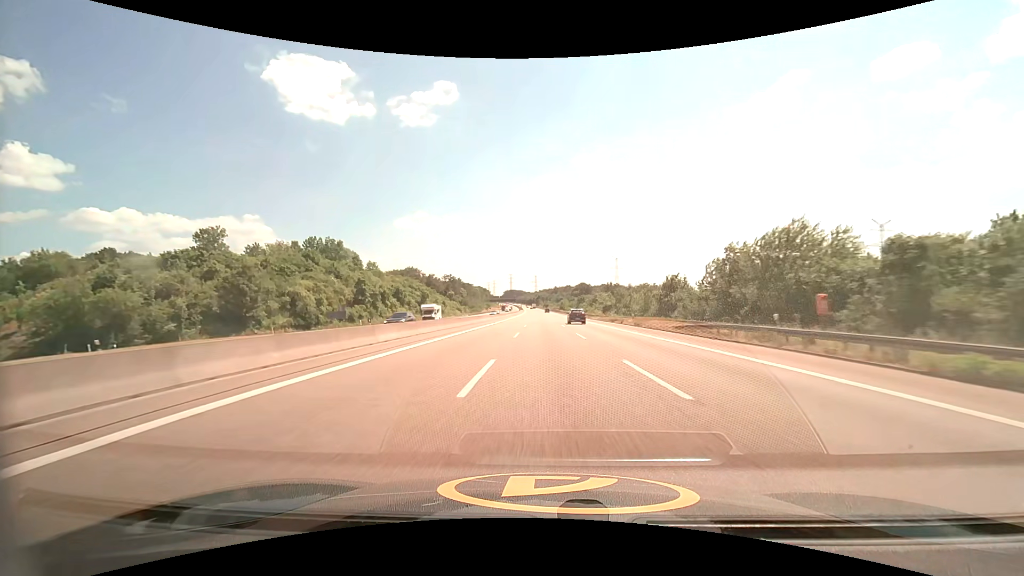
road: motorway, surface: asphalt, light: Day
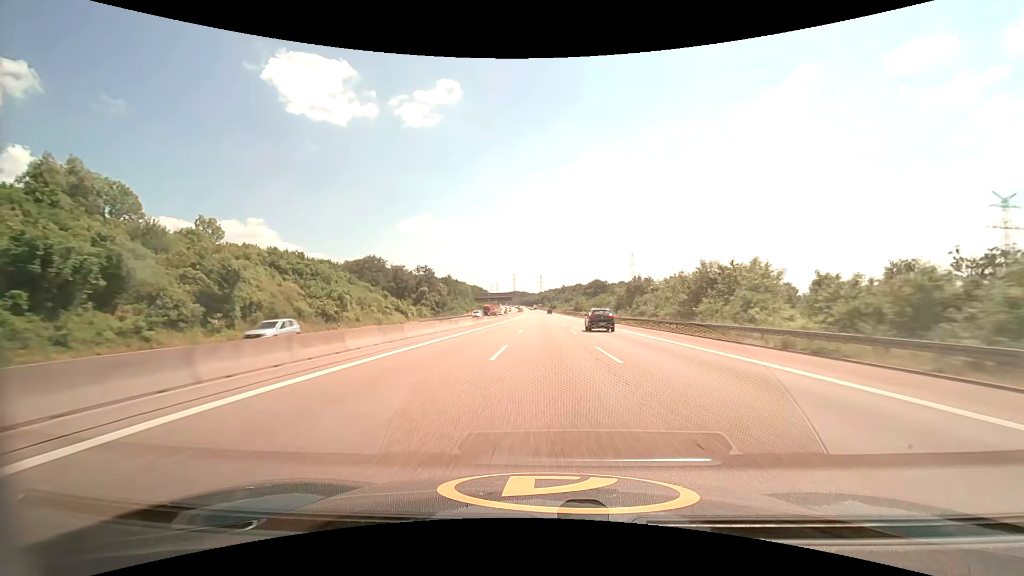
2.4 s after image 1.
(-0.5, +83.2) m; -1°
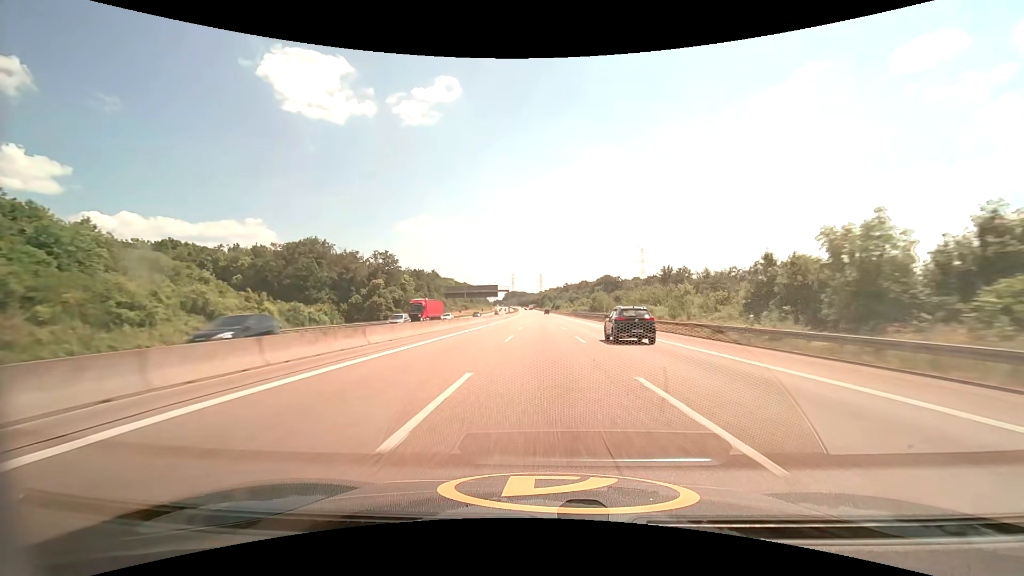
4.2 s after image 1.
(-0.1, +62.6) m; 0°
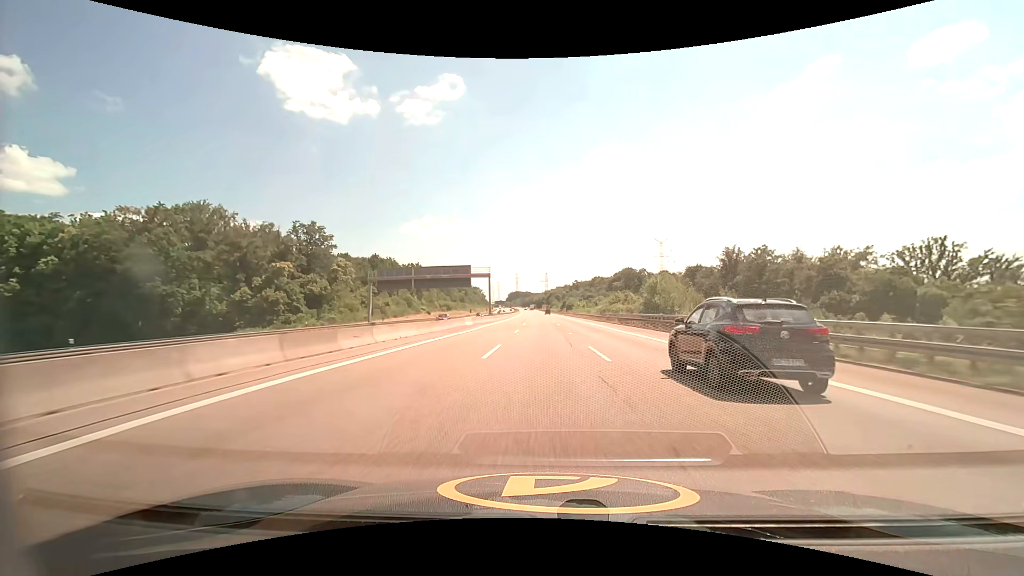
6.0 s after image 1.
(-0.3, +62.8) m; -1°
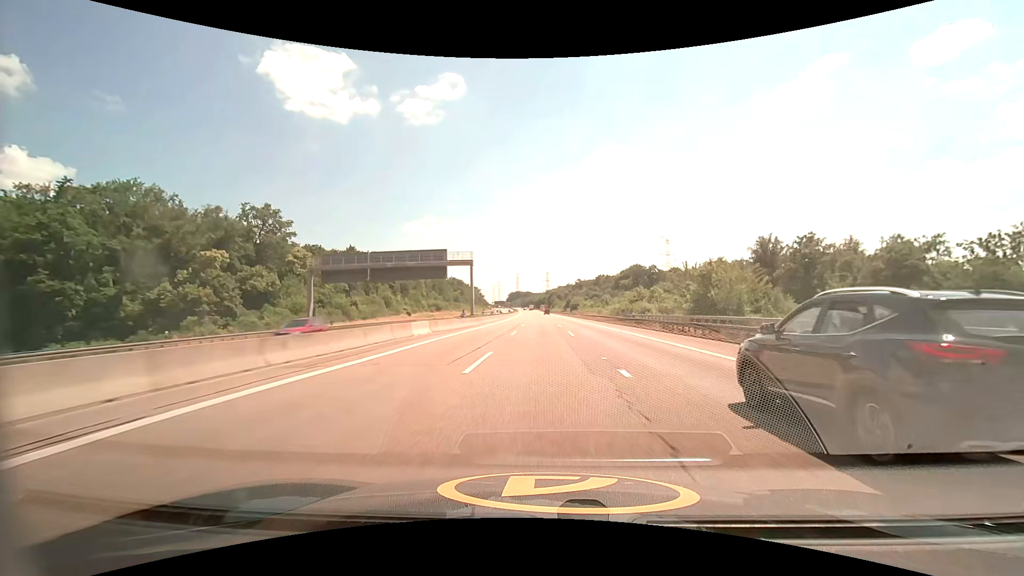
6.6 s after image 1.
(0.0, +20.9) m; 0°
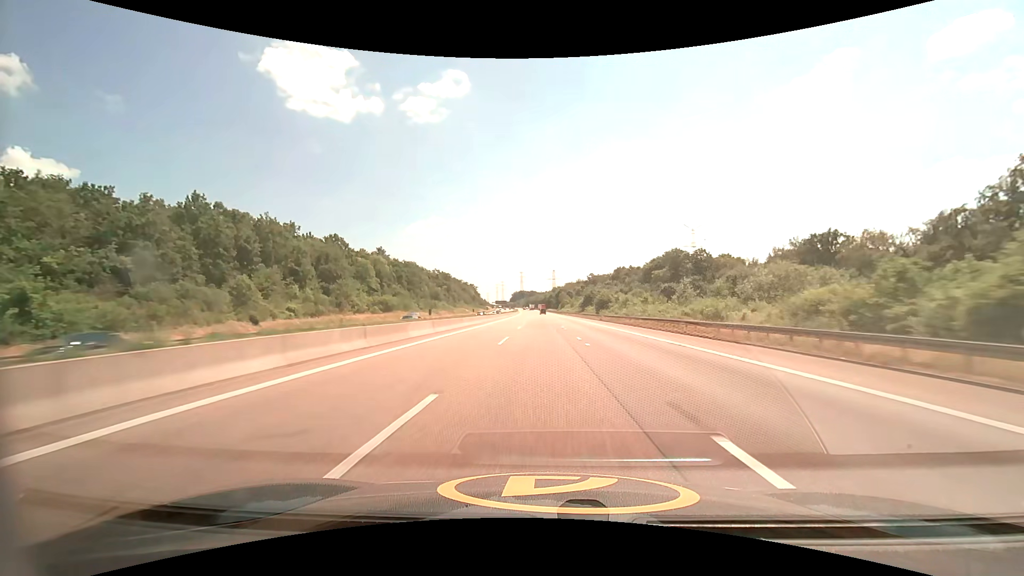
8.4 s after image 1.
(-0.3, +62.7) m; -1°
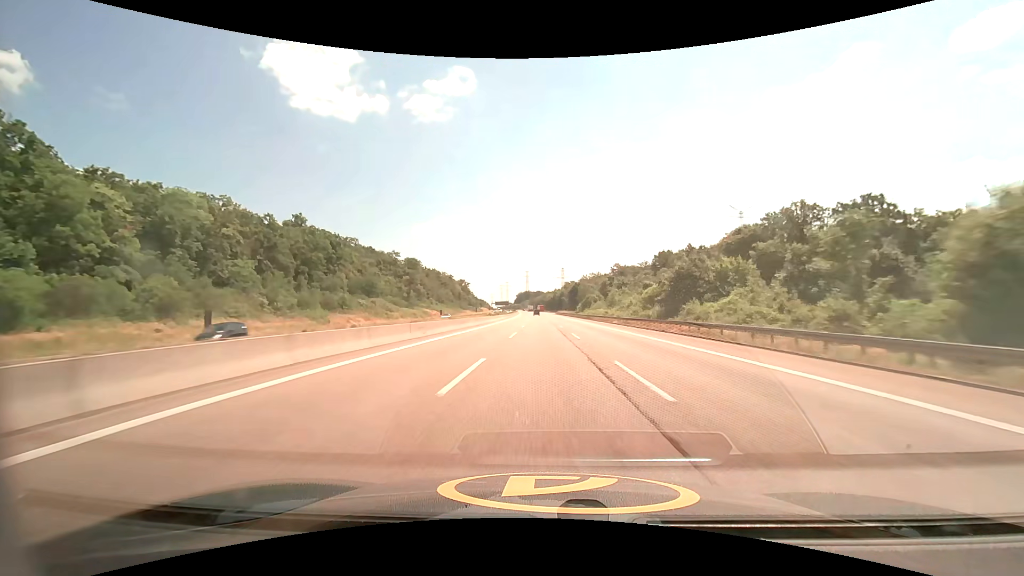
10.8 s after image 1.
(-0.8, +83.8) m; -1°
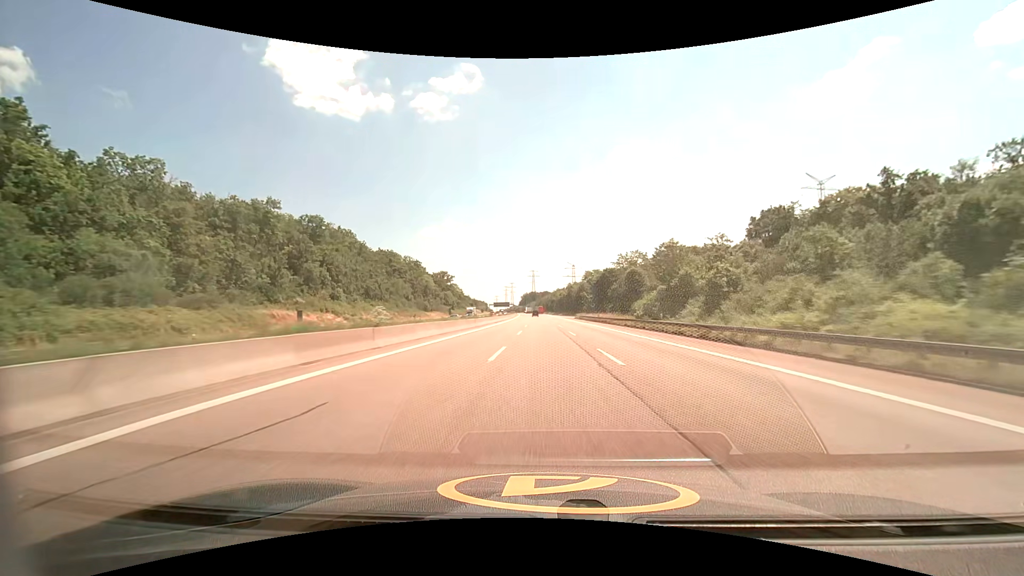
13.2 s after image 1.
(-0.7, +84.0) m; -1°
(0, +10) (0, +20) (0, +30) (0, +40) (0, +50) (0, +60) (0, +70) (0, +80) (0, +90) (-1, +100) m
